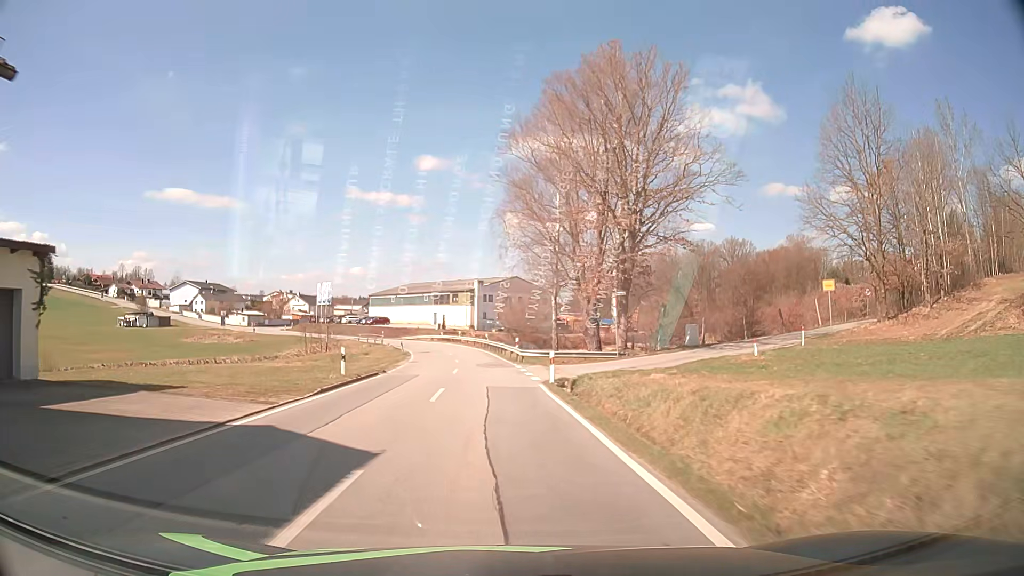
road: tertiary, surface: asphalt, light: Day
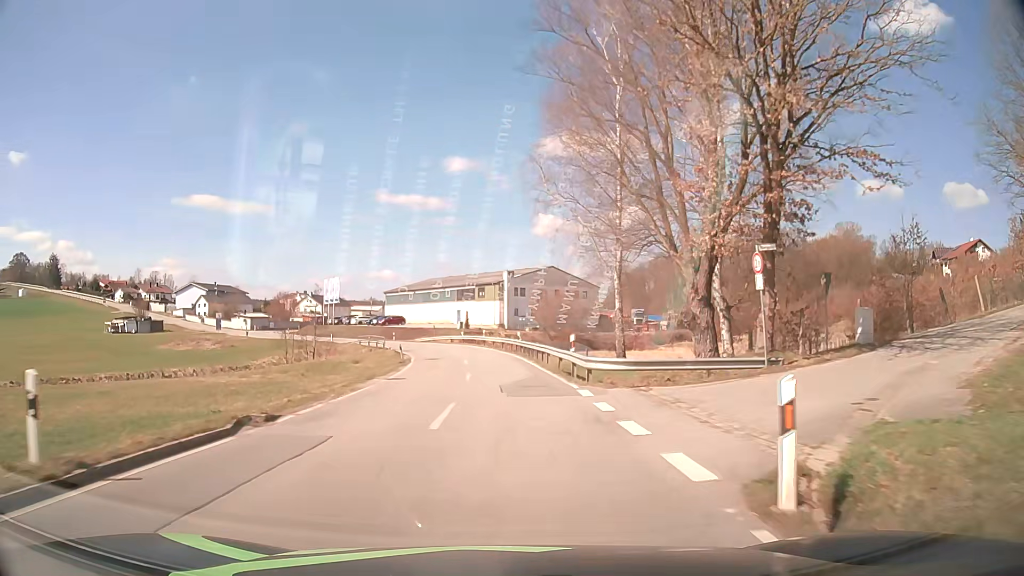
(-0.4, +17.1) m; -3°
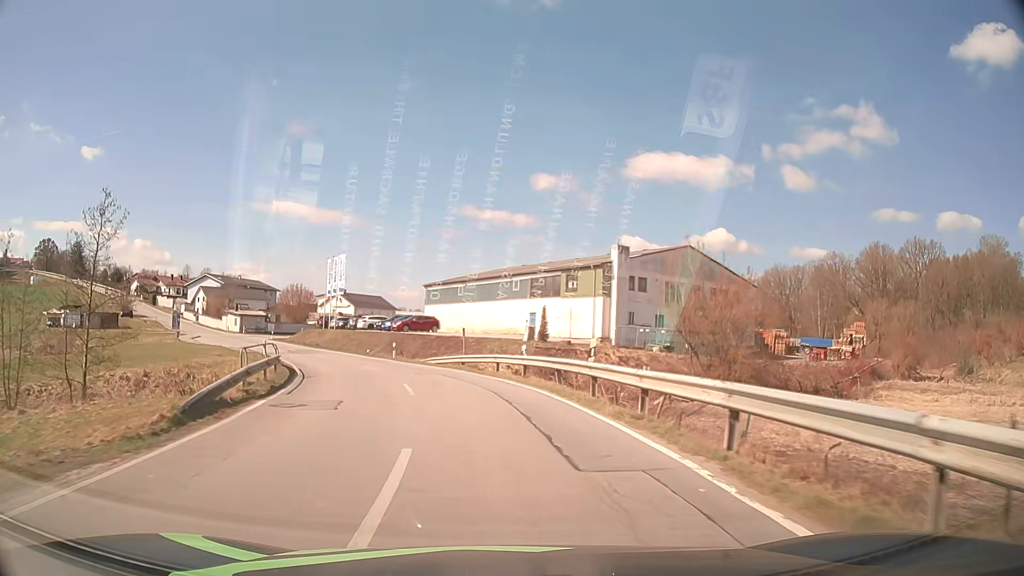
(-1.8, +42.2) m; -7°
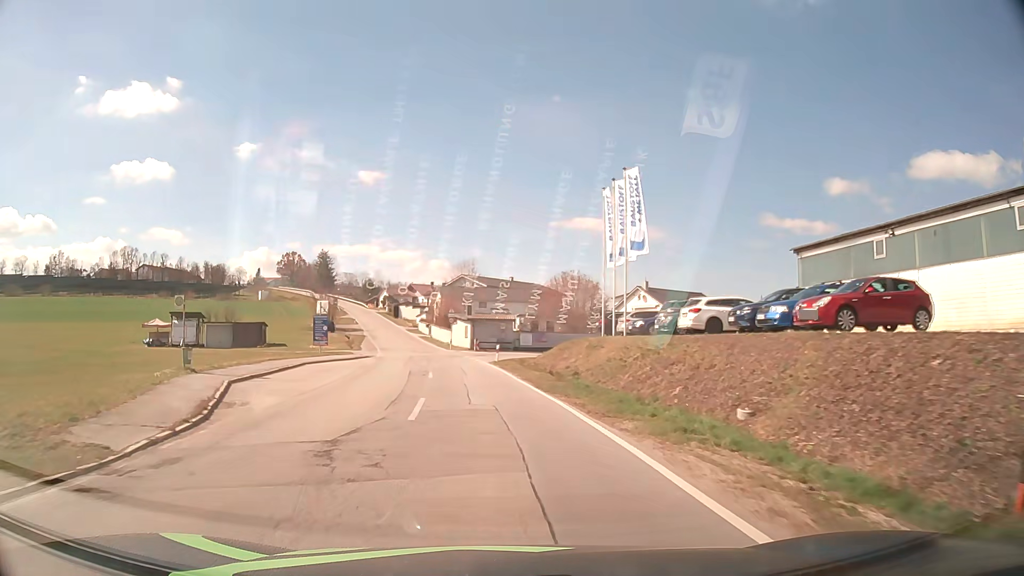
(-8.8, +40.0) m; -26°
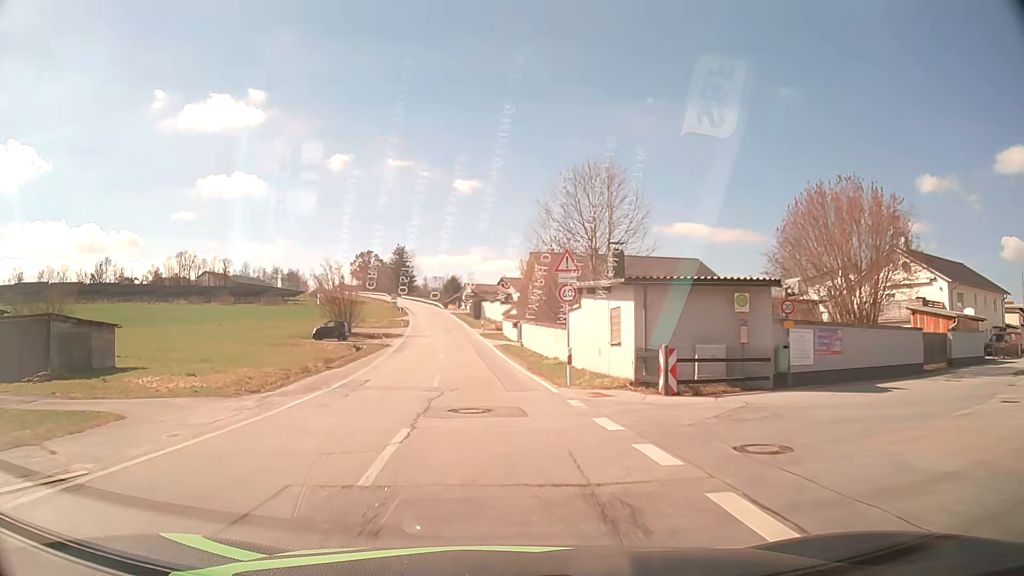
(-3.4, +42.2) m; -8°
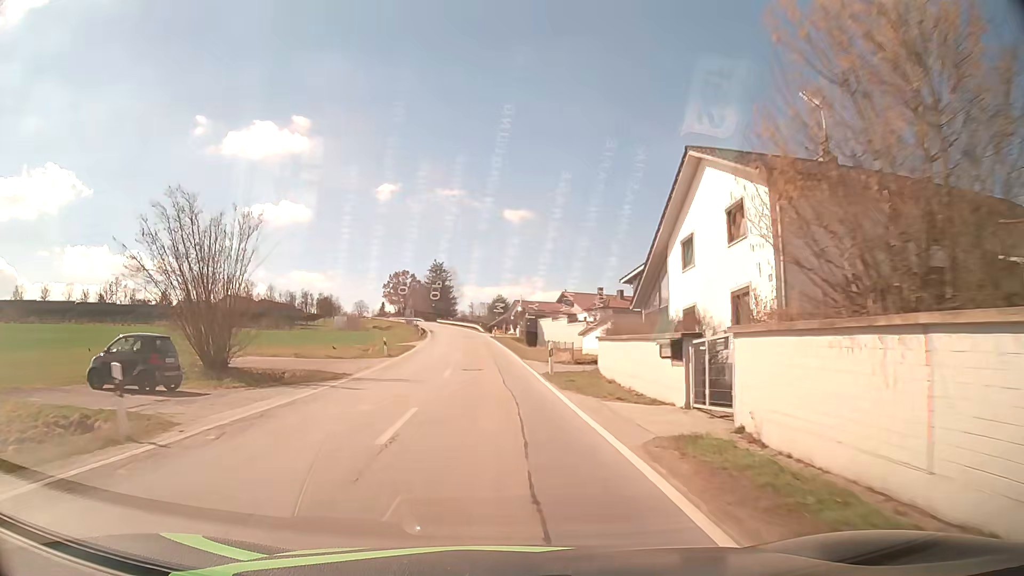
(-1.8, +34.3) m; -5°
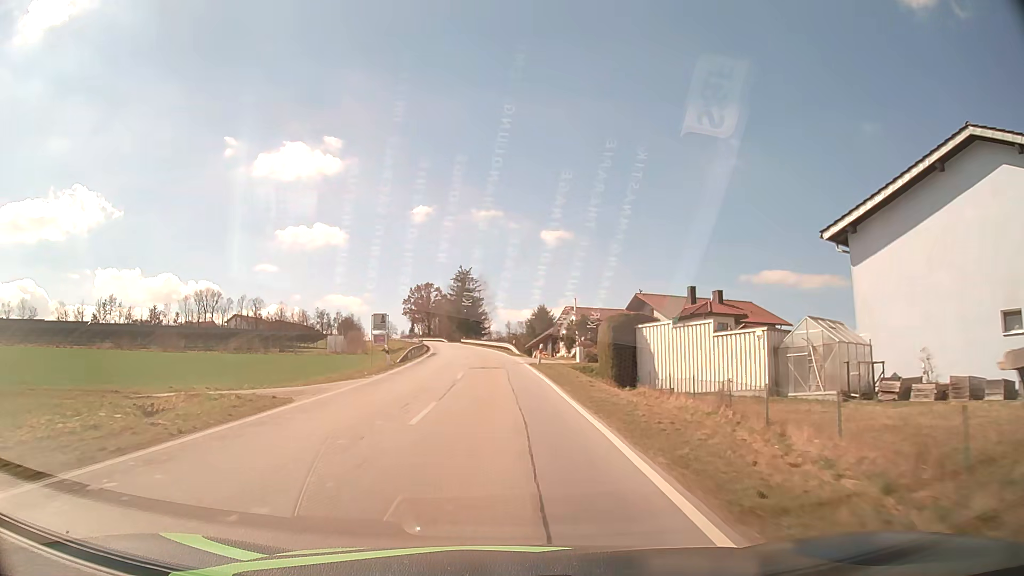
(-0.6, +34.3) m; -3°
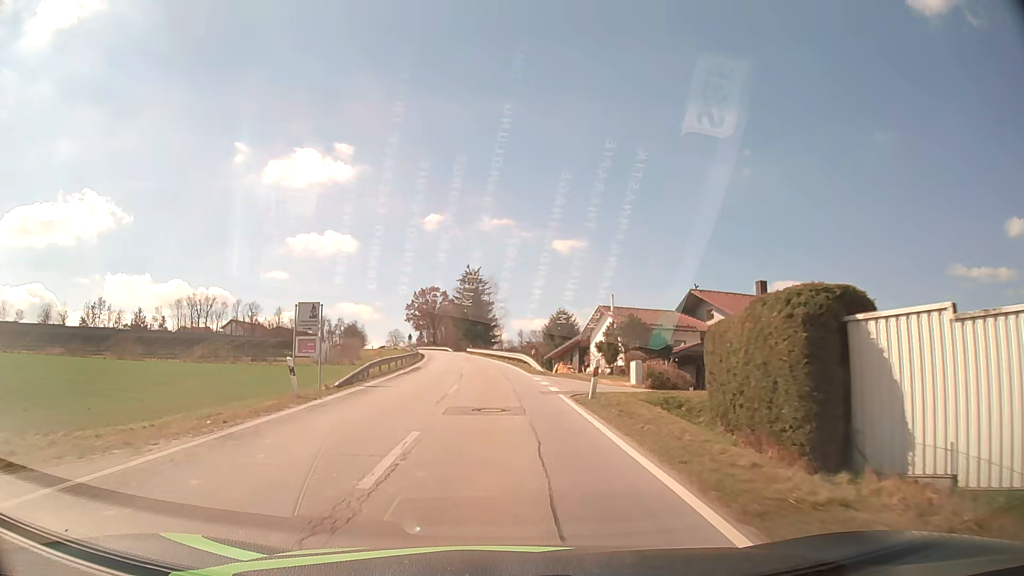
(-0.1, +16.9) m; -1°
(0, +10) (0, +20) (-1, +30) (-1, +40) (-2, +50) (-3, +60) (-4, +70) (-5, +80) (-6, +90) (-8, +100) m
